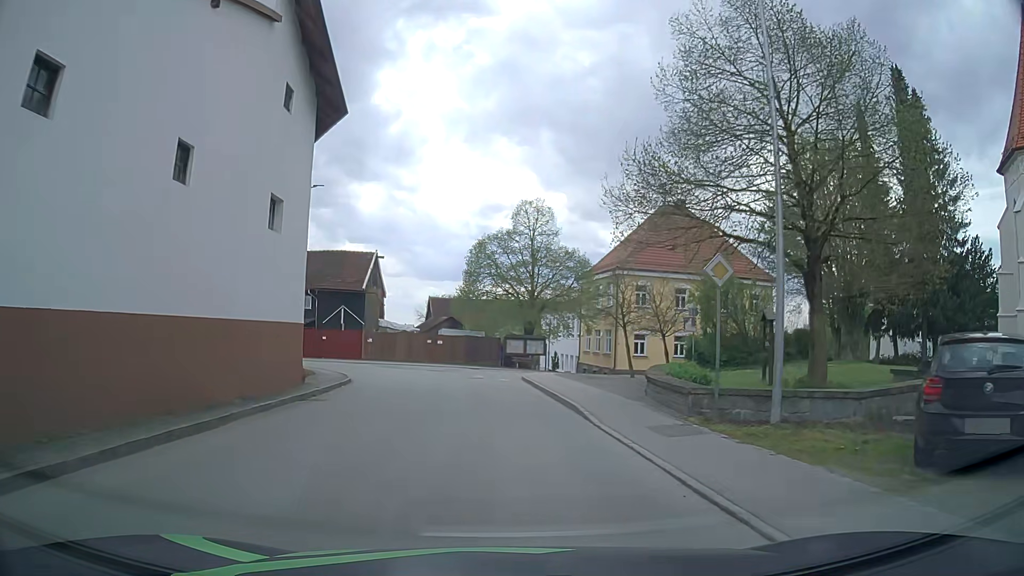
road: tertiary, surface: asphalt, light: Day
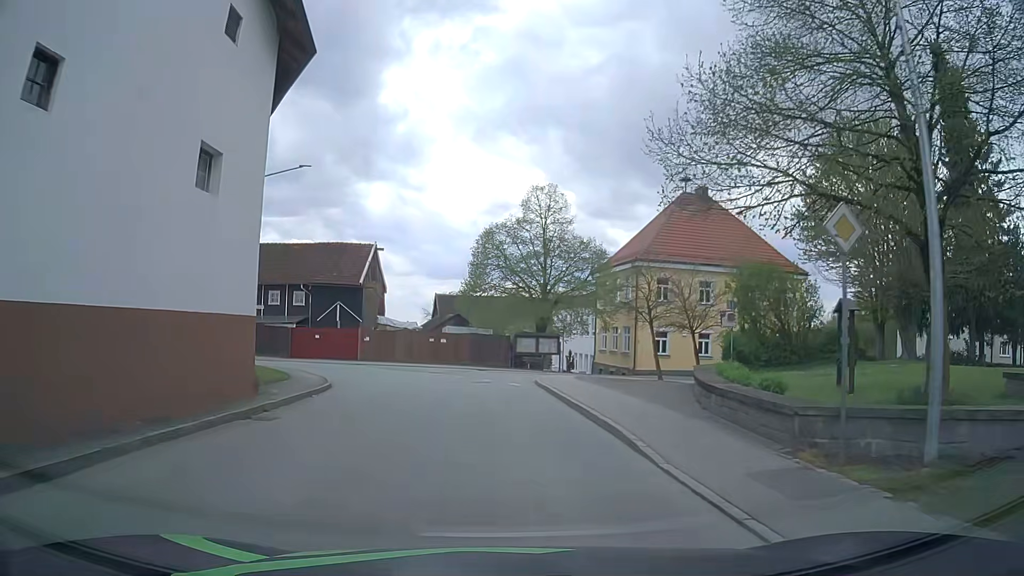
(0.0, +4.2) m; -1°
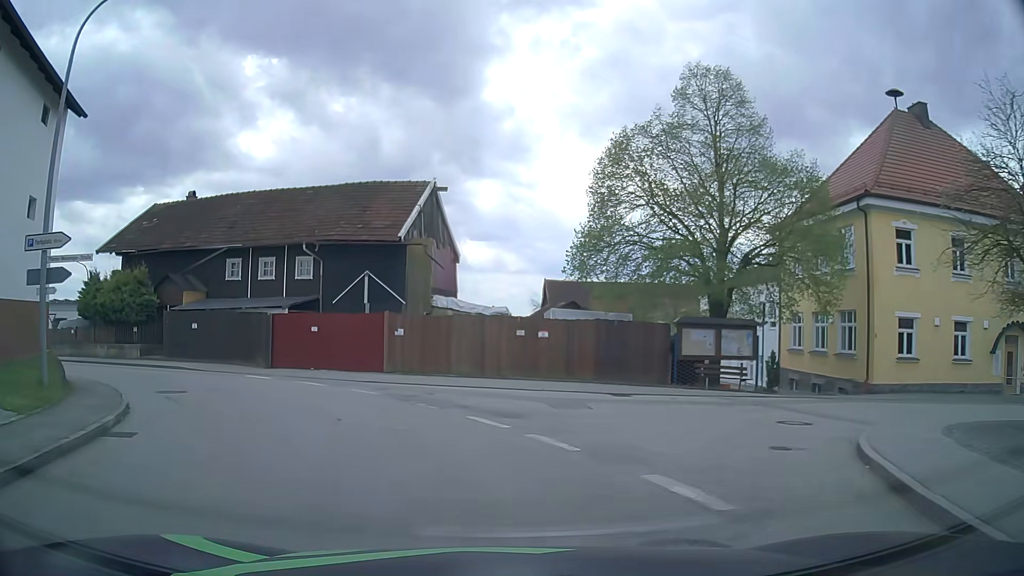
(-1.1, +20.3) m; -9°
(-2, +10) (-6, +19) (-14, +24) (-24, +27) (-32, +32) (-38, +40) (-38, +50) (-36, +60) (-33, +69) (-29, +79) m
